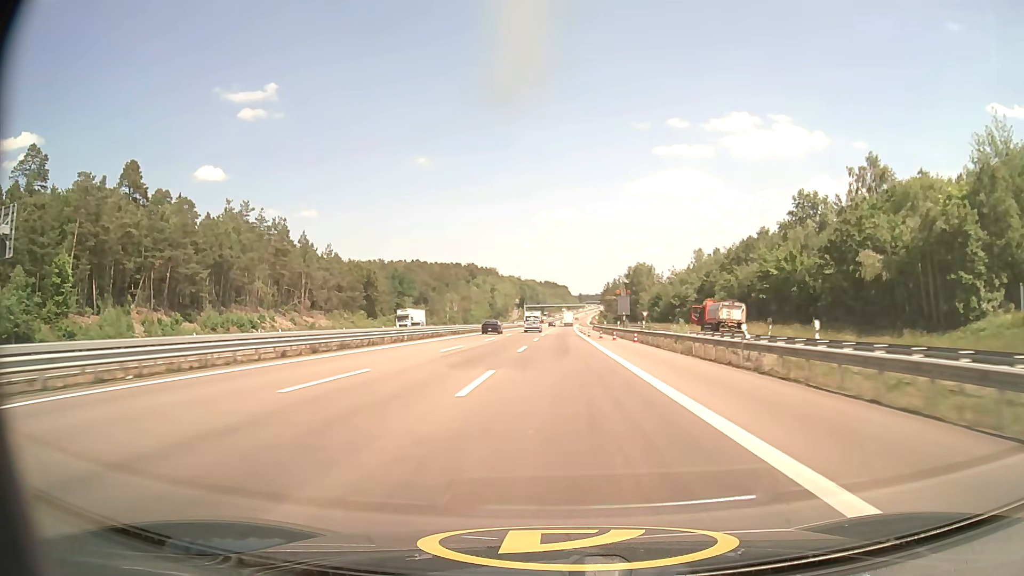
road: motorway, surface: asphalt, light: Day
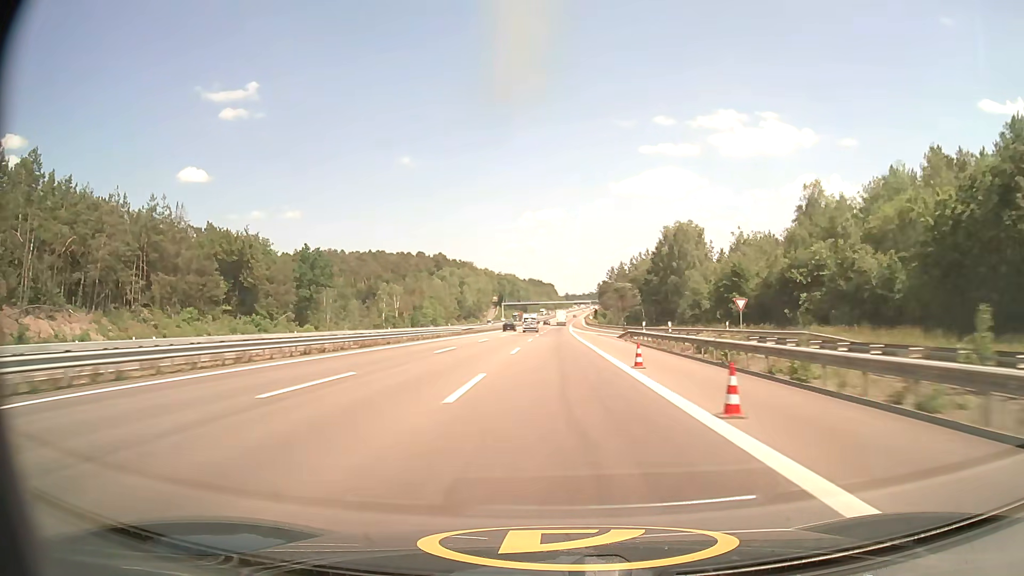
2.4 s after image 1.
(+0.8, +72.2) m; +1°
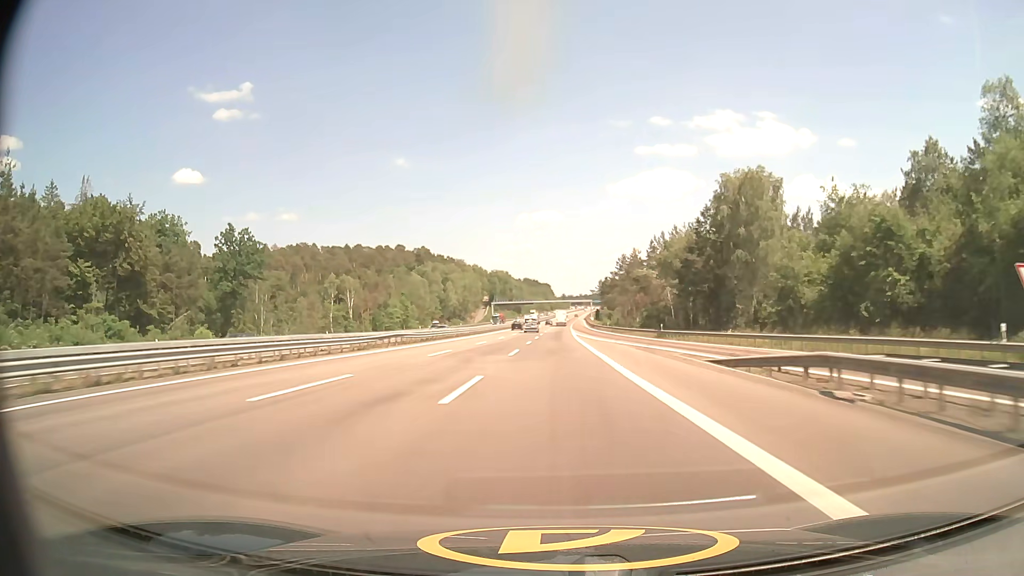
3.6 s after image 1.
(+0.1, +36.7) m; 0°
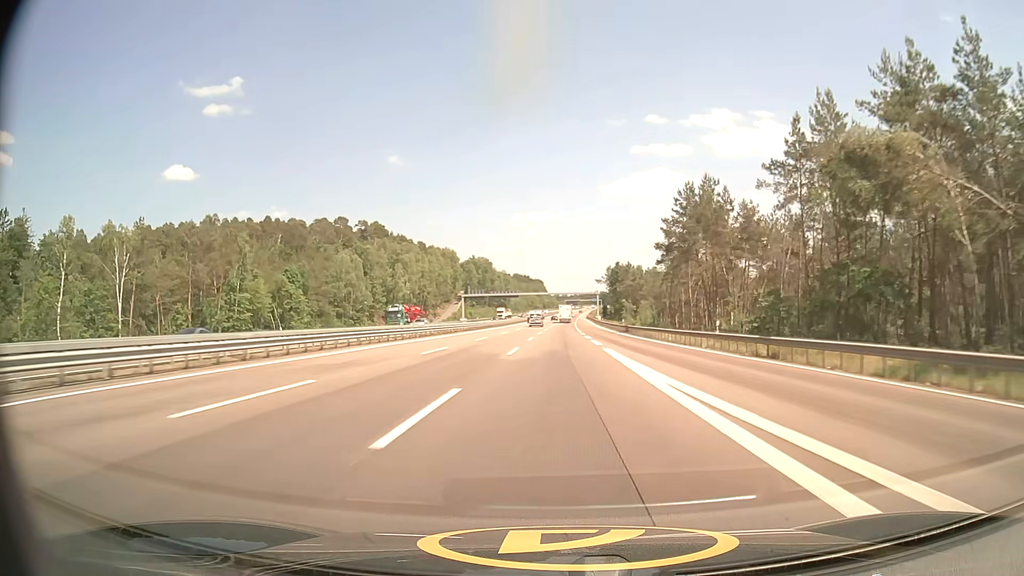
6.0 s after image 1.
(+0.3, +75.3) m; +1°
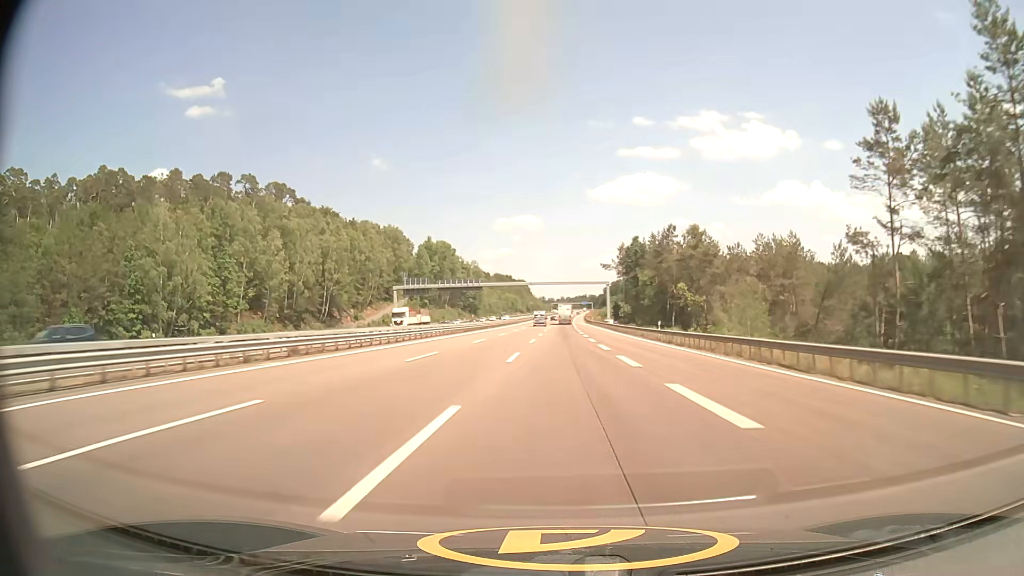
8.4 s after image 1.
(+0.4, +76.3) m; +1°
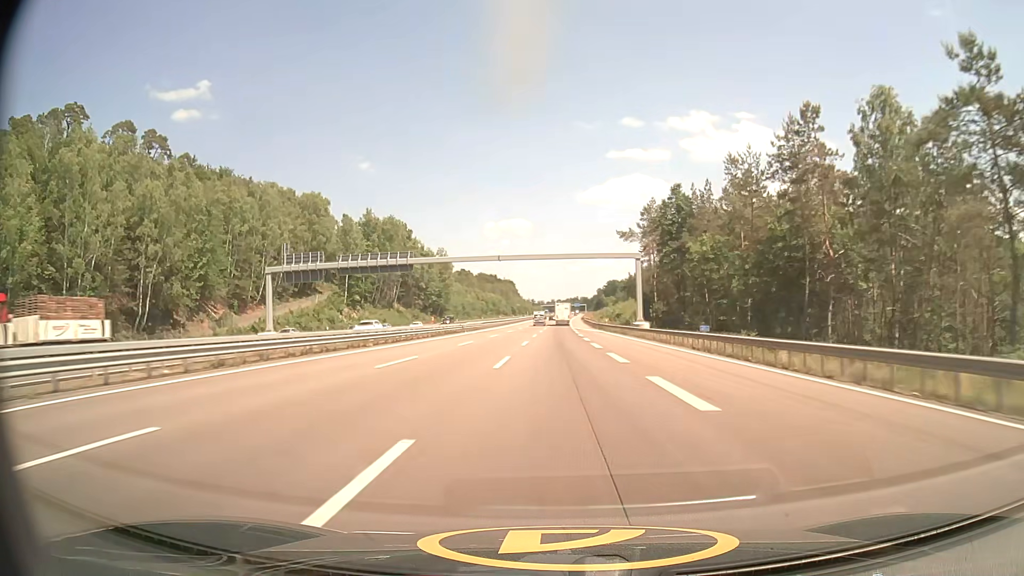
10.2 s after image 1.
(+0.5, +57.5) m; +1°
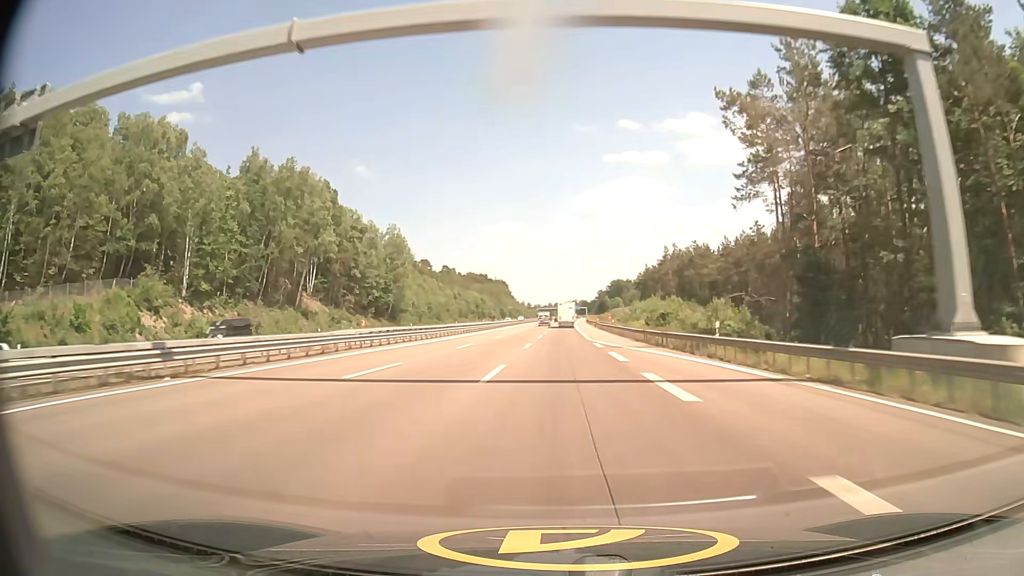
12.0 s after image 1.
(+0.2, +57.8) m; 0°
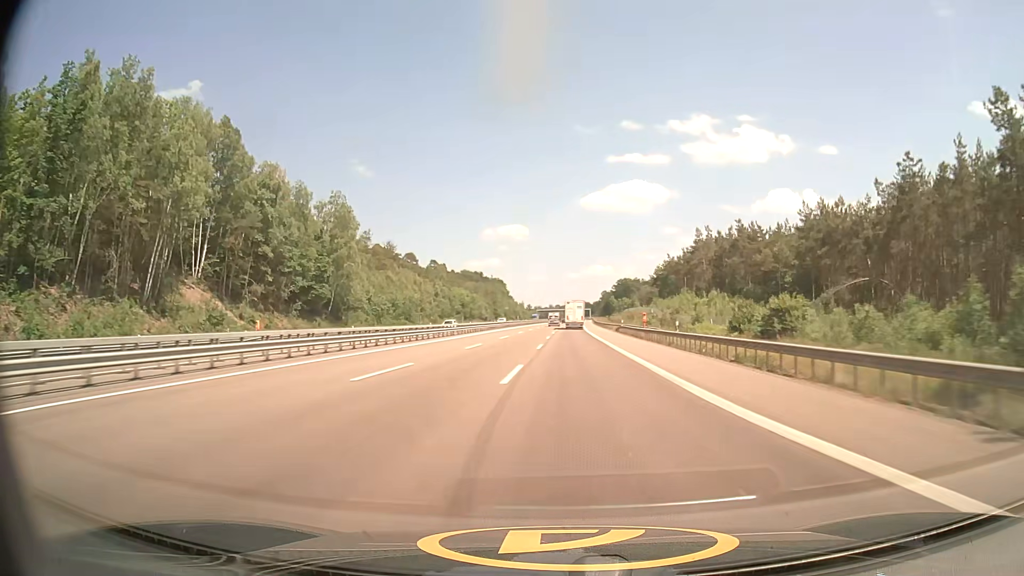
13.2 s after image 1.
(-0.1, +39.2) m; 0°
(0, +10) (0, +20) (0, +30) (0, +40) (0, +50) (0, +60) (0, +70) (0, +80) (0, +90) (0, +100) m
